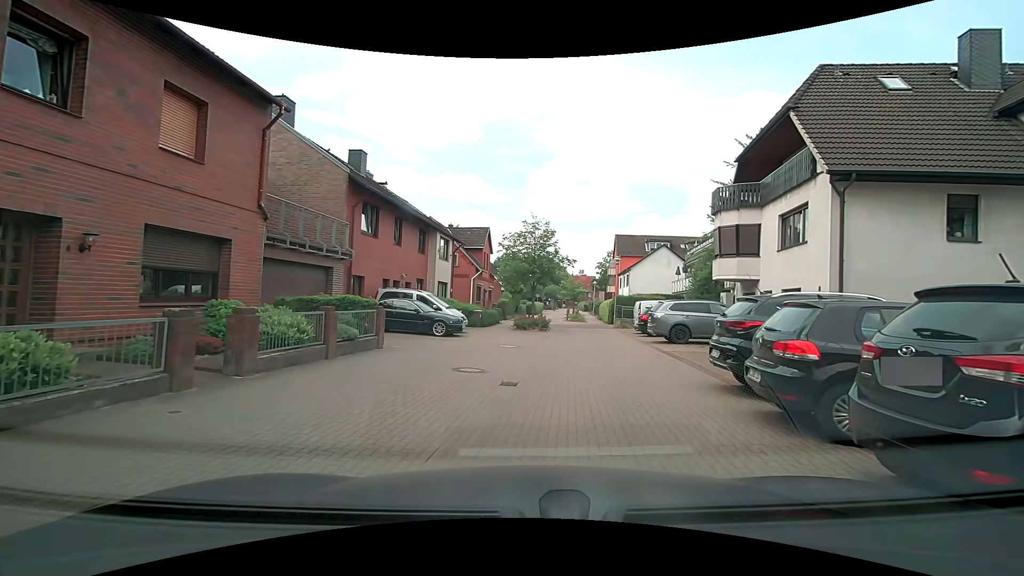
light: Day
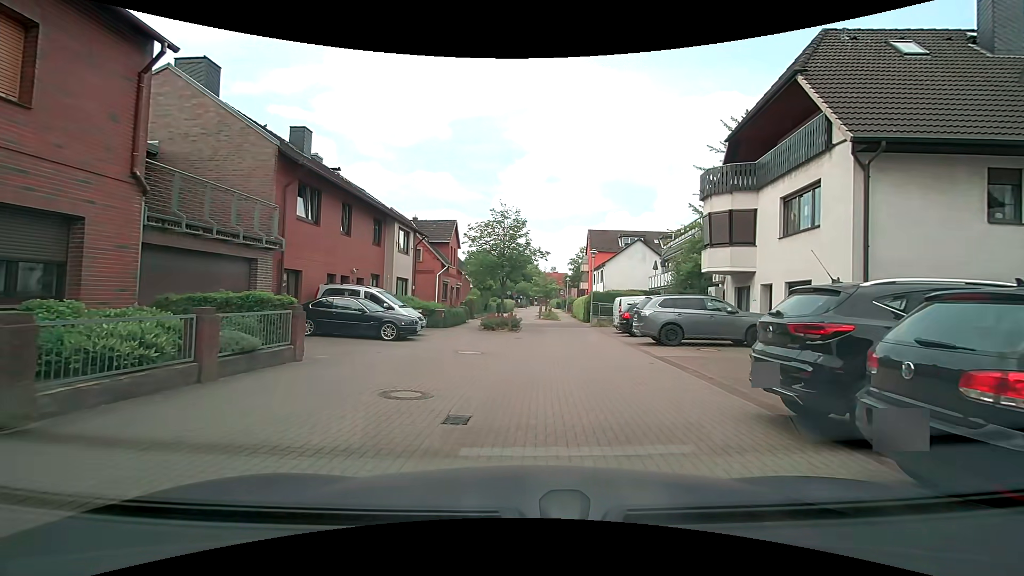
(+0.1, +3.0) m; +3°
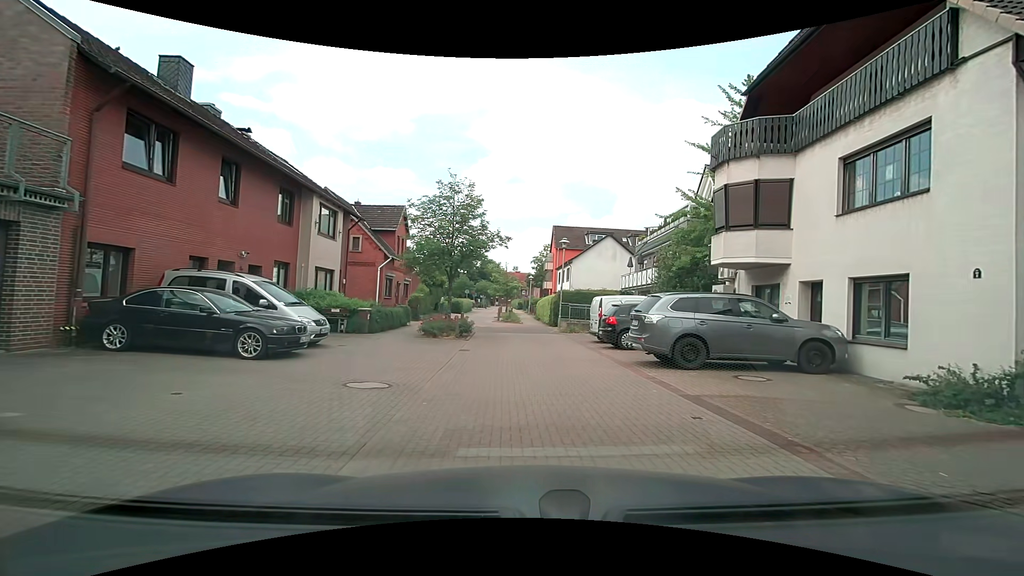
(+0.2, +5.7) m; +4°
